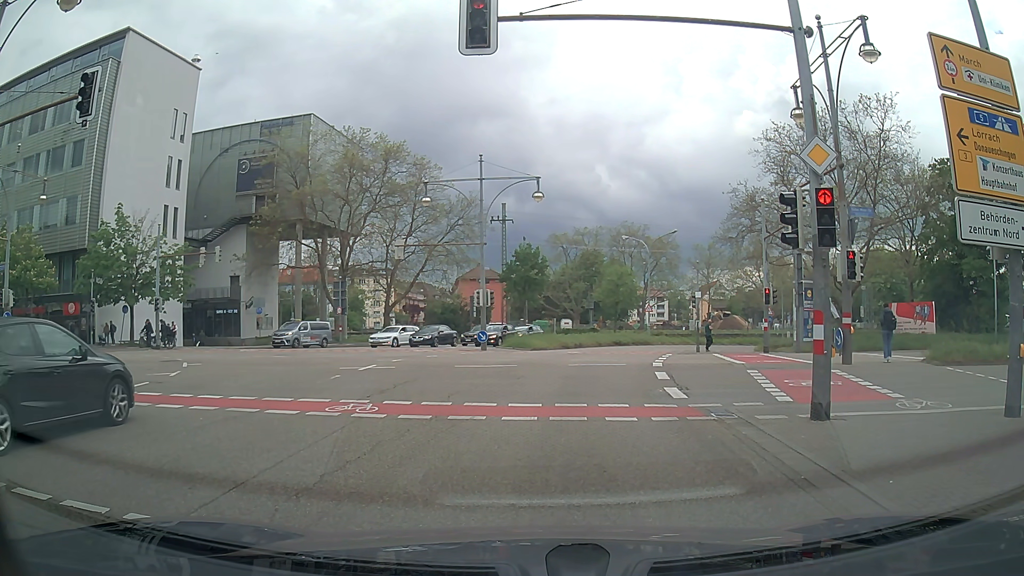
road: primary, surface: asphalt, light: Day
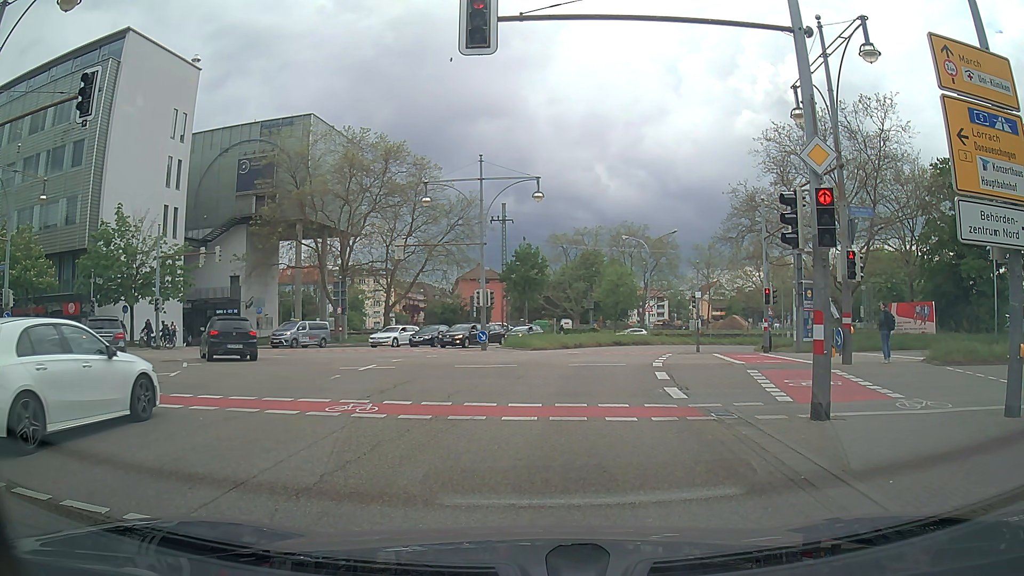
(0.0, 0.0) m; 0°
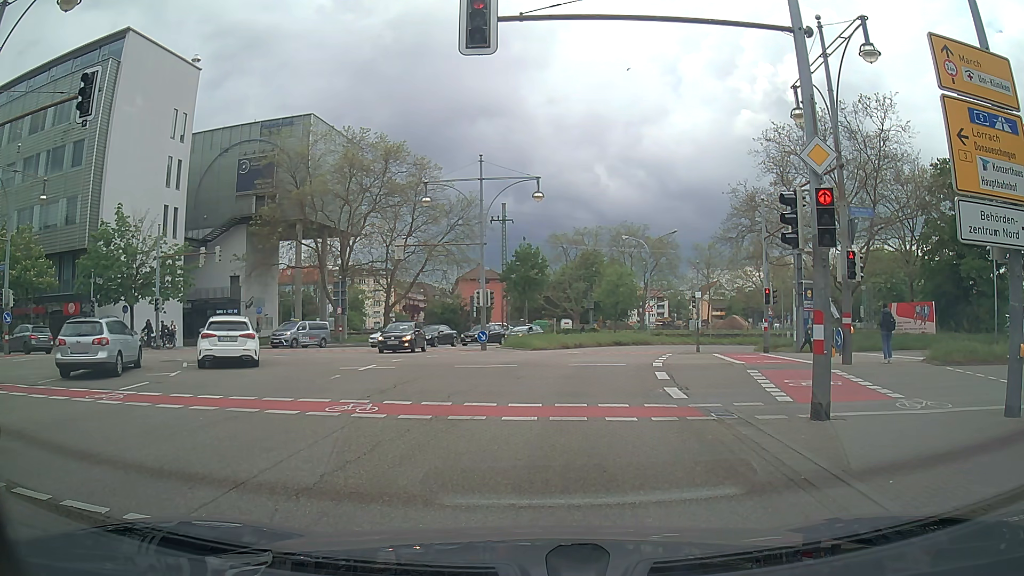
(0.0, 0.0) m; 0°
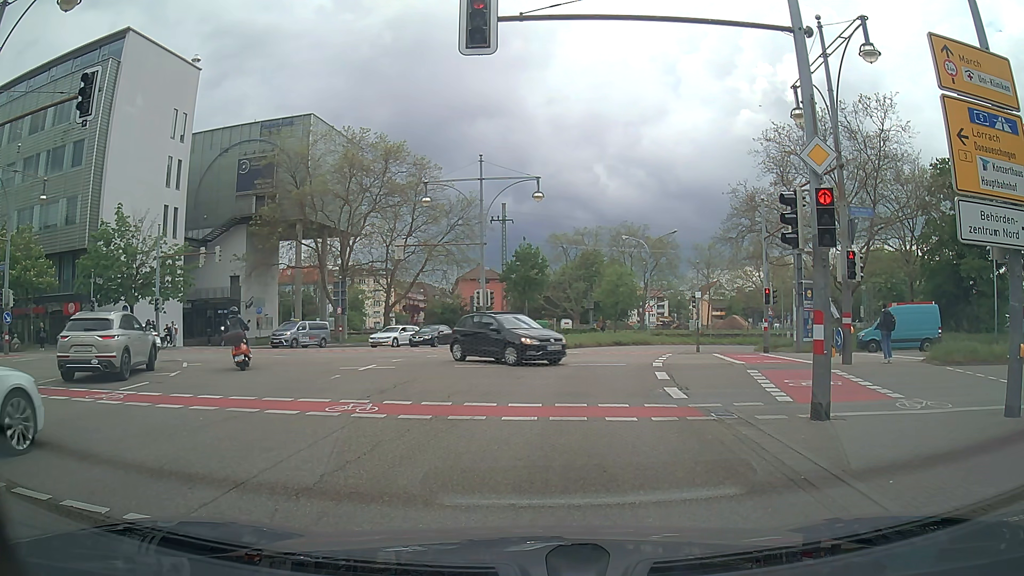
(0.0, 0.0) m; 0°
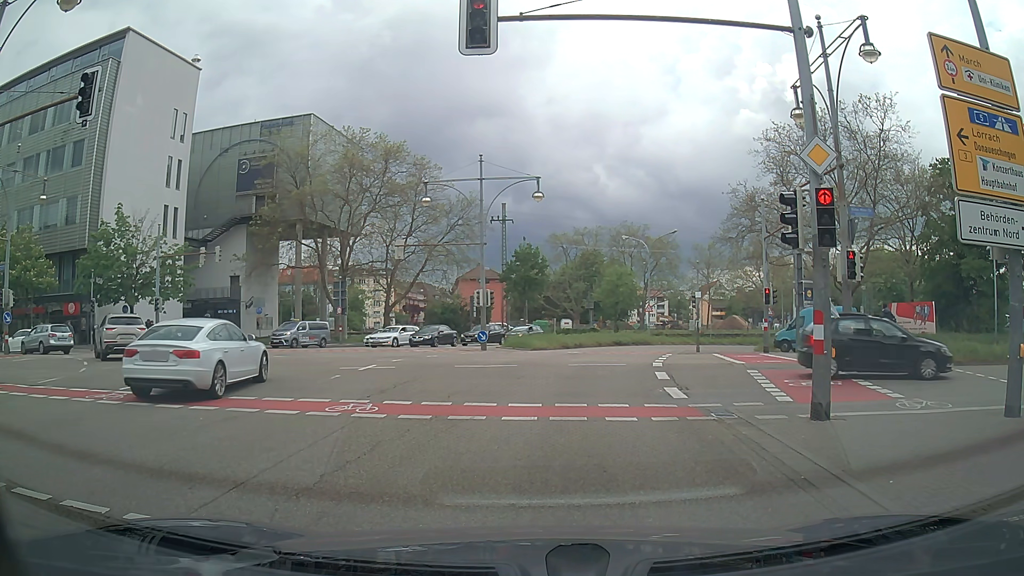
(0.0, 0.0) m; 0°
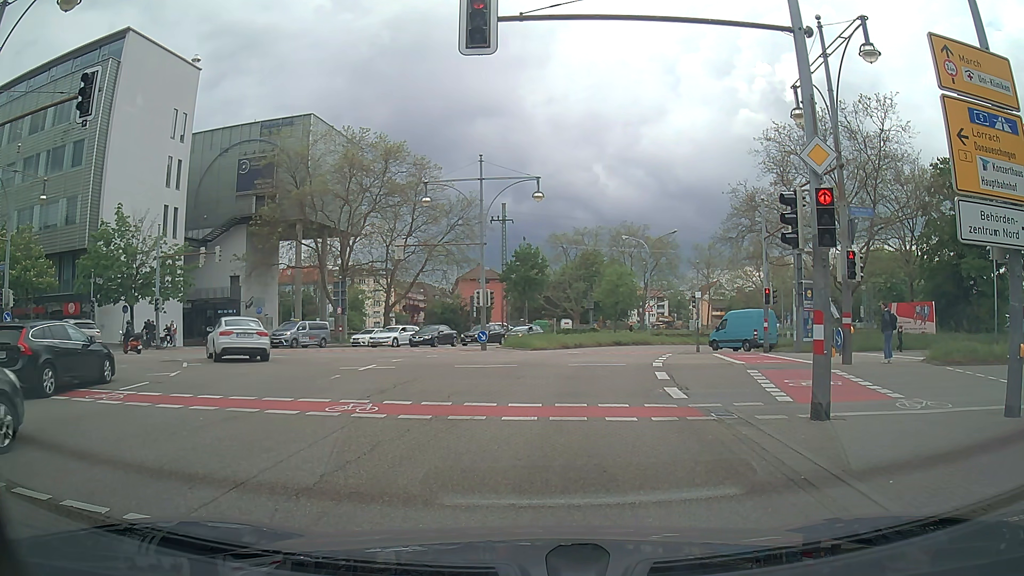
(0.0, 0.0) m; 0°
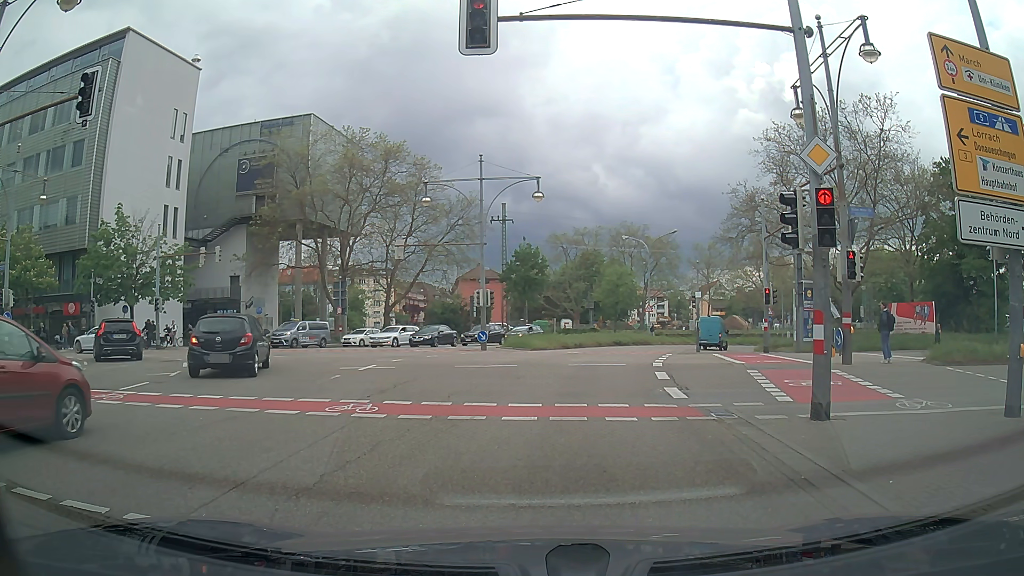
(0.0, 0.0) m; 0°
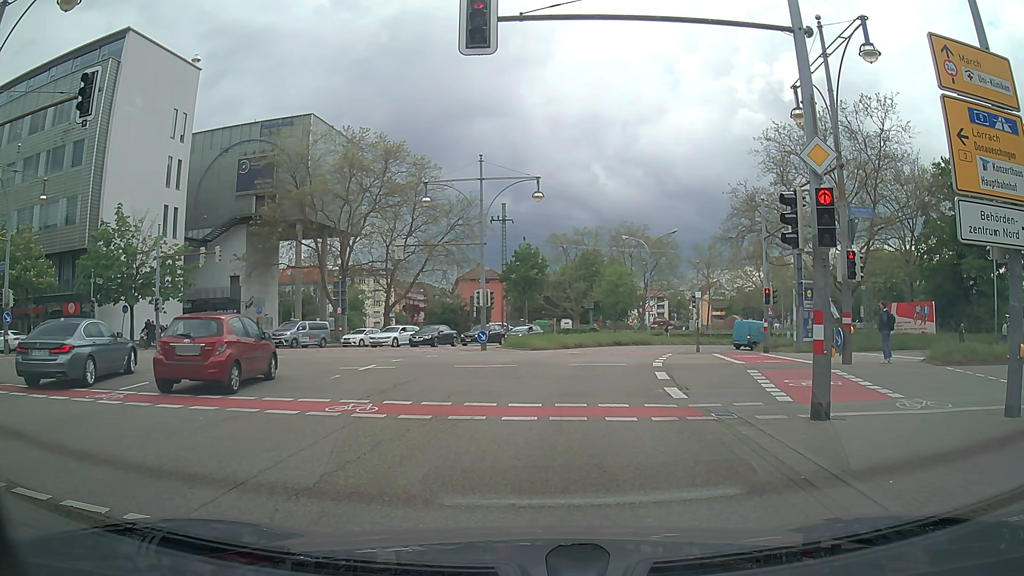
(0.0, 0.0) m; 0°
(+1, +10) (+2, +20) (+4, +30) (+7, +39) (+11, +48) (+17, +56) (+25, +62) (+35, +64) (+45, +64) (+55, +63) m
